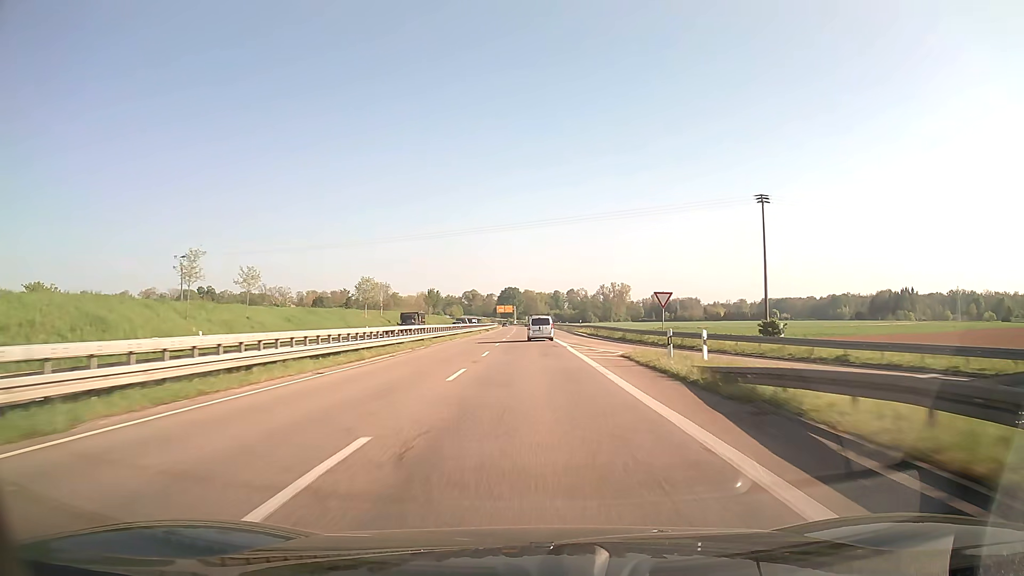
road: trunk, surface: asphalt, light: Day
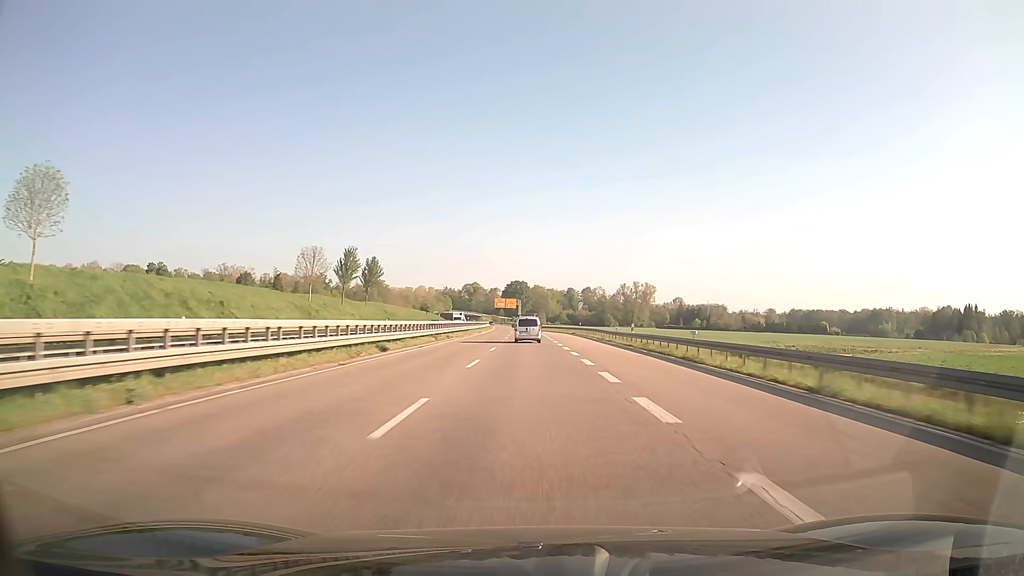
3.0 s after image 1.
(-0.5, +79.7) m; -1°
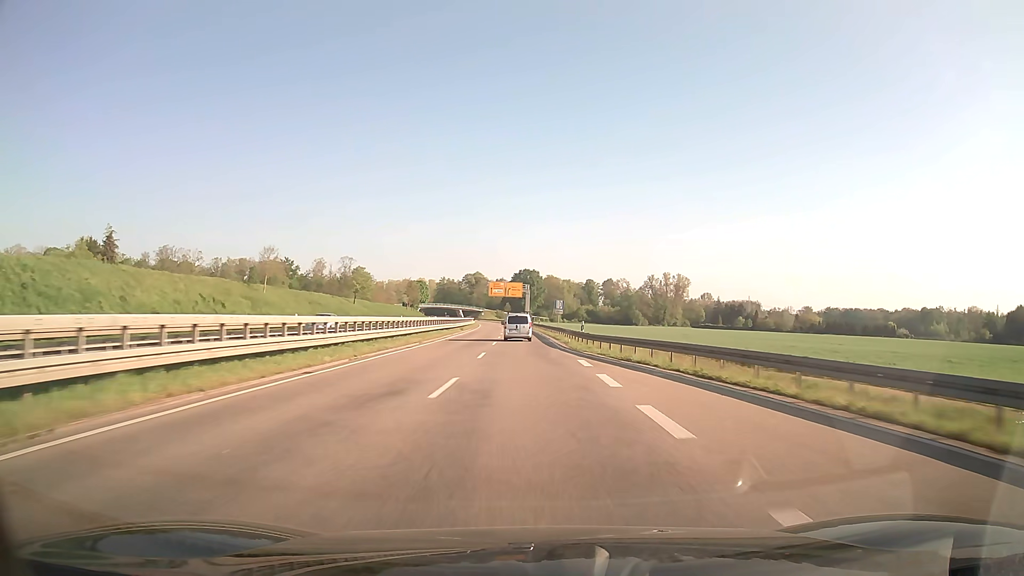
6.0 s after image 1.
(-0.5, +79.7) m; -1°
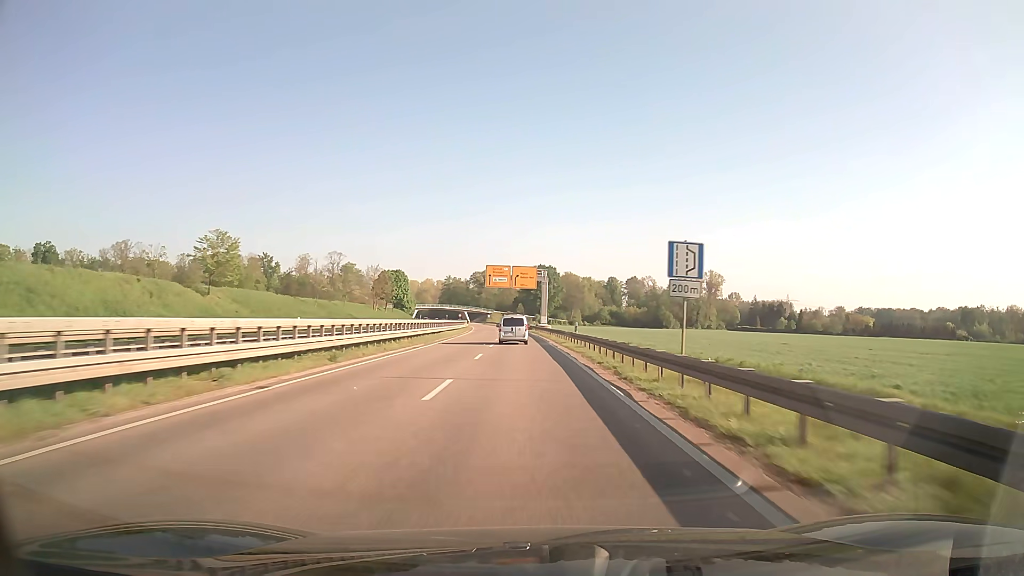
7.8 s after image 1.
(-0.5, +47.6) m; -1°
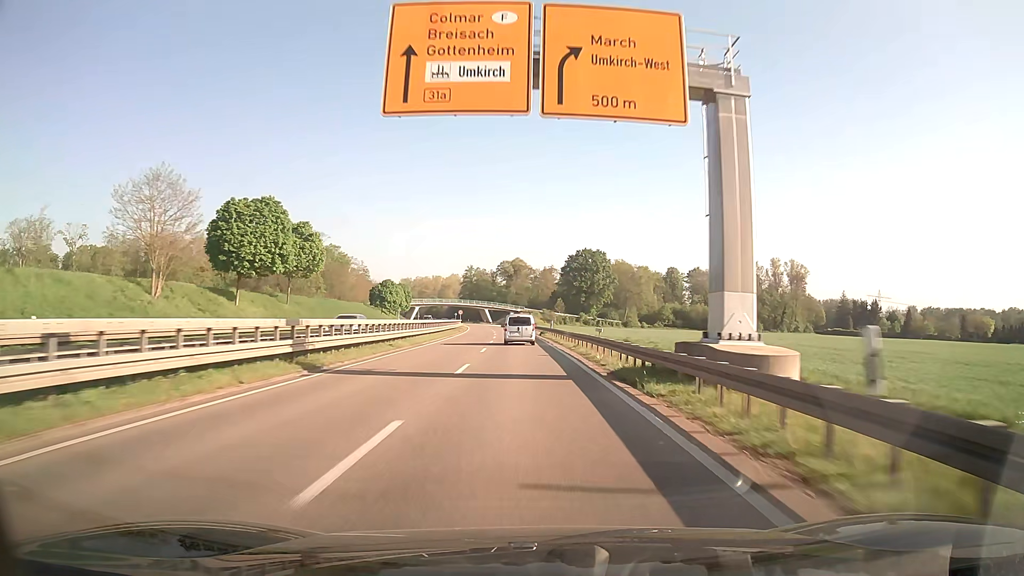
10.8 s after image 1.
(-1.9, +78.1) m; -3°
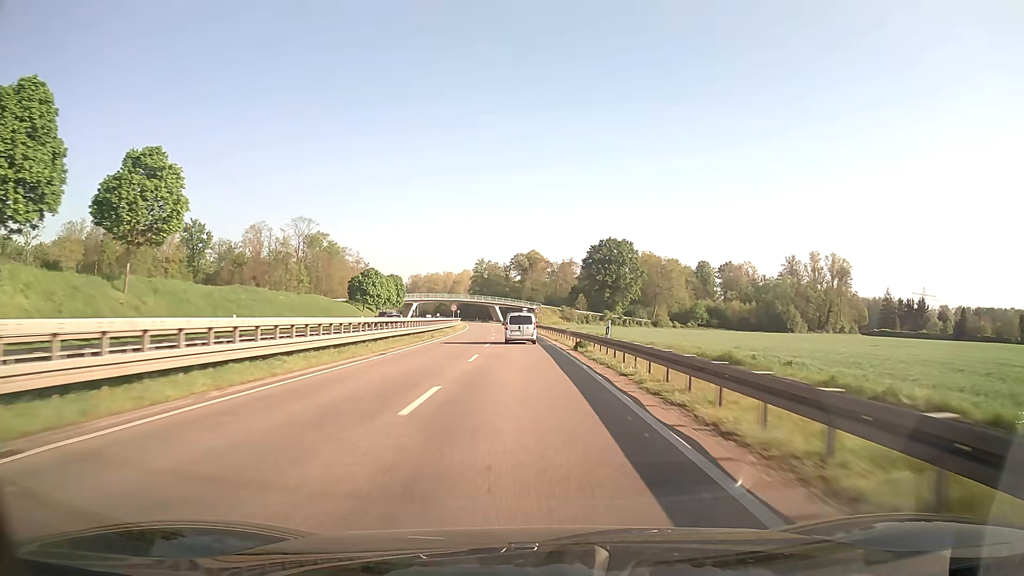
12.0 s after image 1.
(-0.4, +30.9) m; -1°
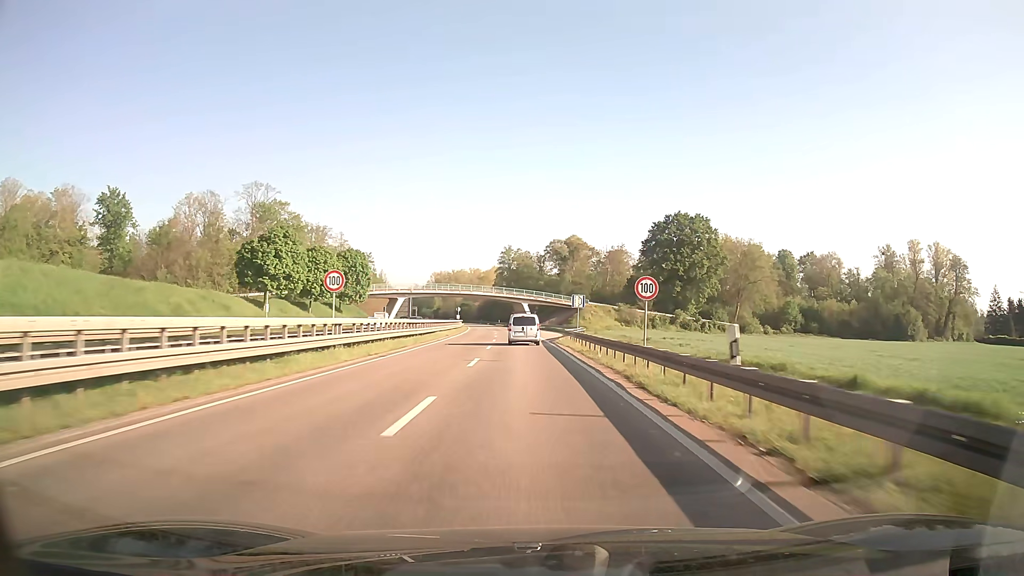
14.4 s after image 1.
(-1.7, +61.2) m; -3°
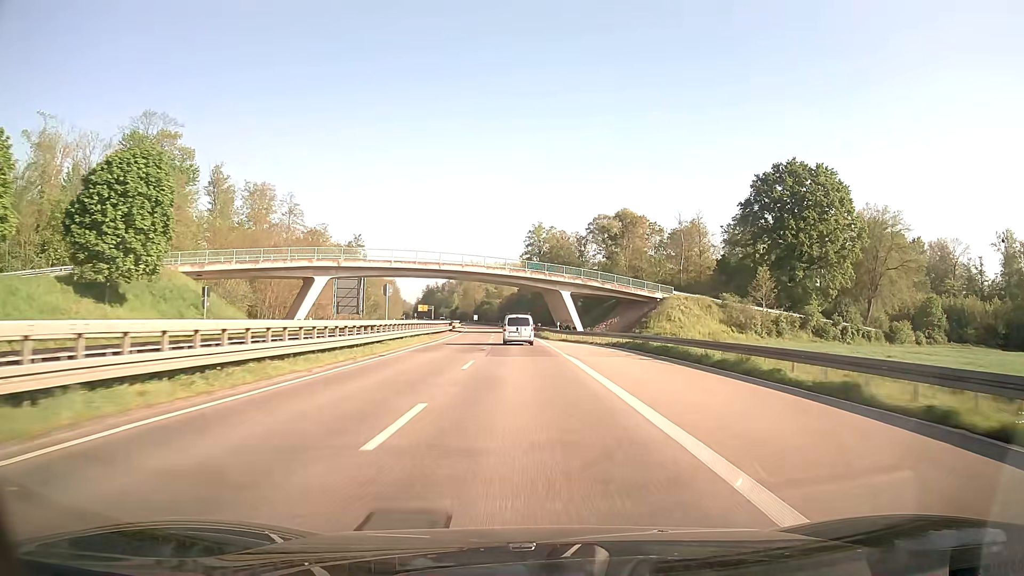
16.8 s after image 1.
(-1.4, +60.5) m; -3°
(0, +10) (0, +20) (0, +30) (-1, +40) (-1, +50) (-2, +60) (-2, +70) (-3, +80) (-4, +90) (-4, +100) m
